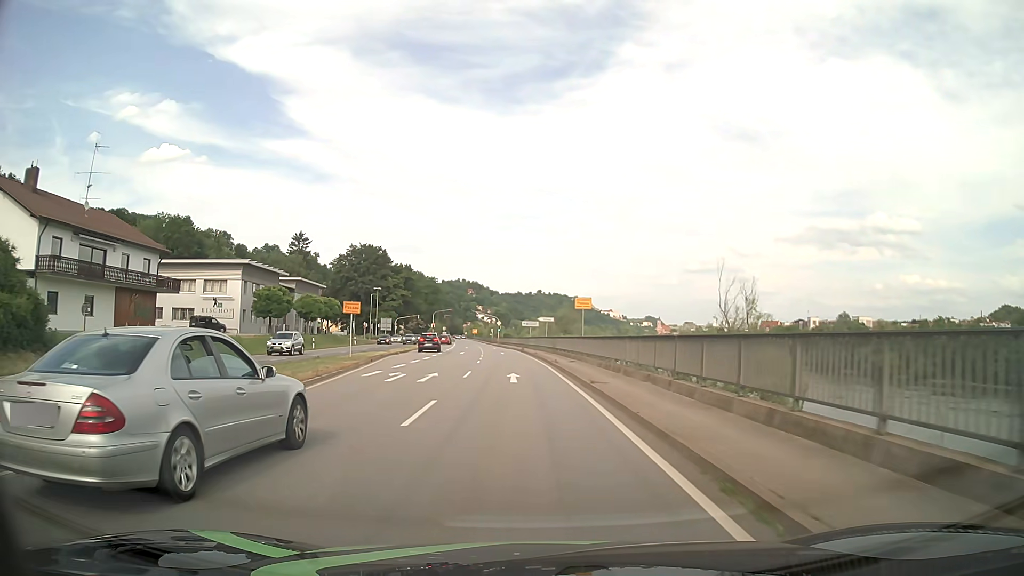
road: primary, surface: asphalt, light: Day
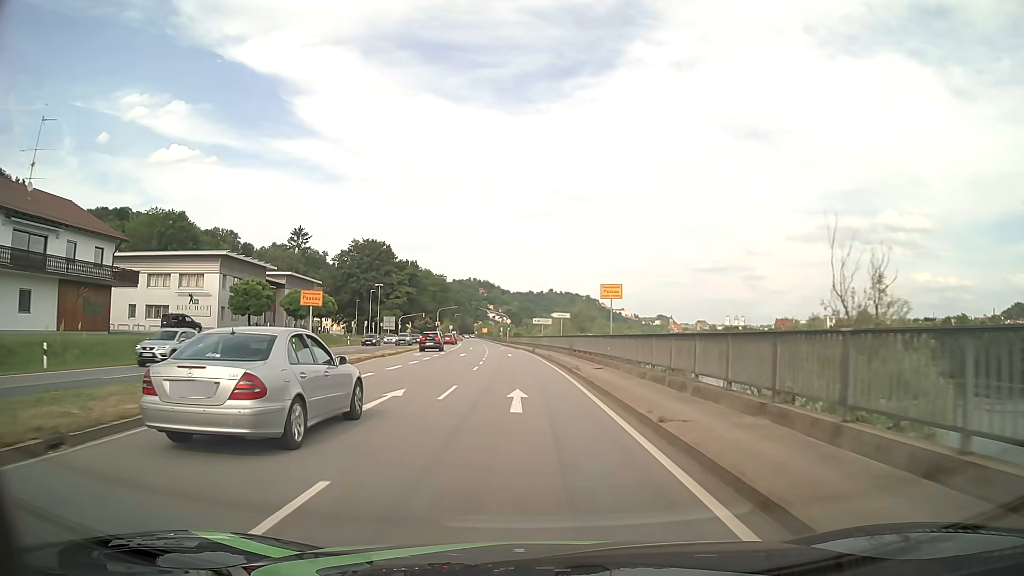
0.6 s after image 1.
(-0.1, +8.1) m; -1°
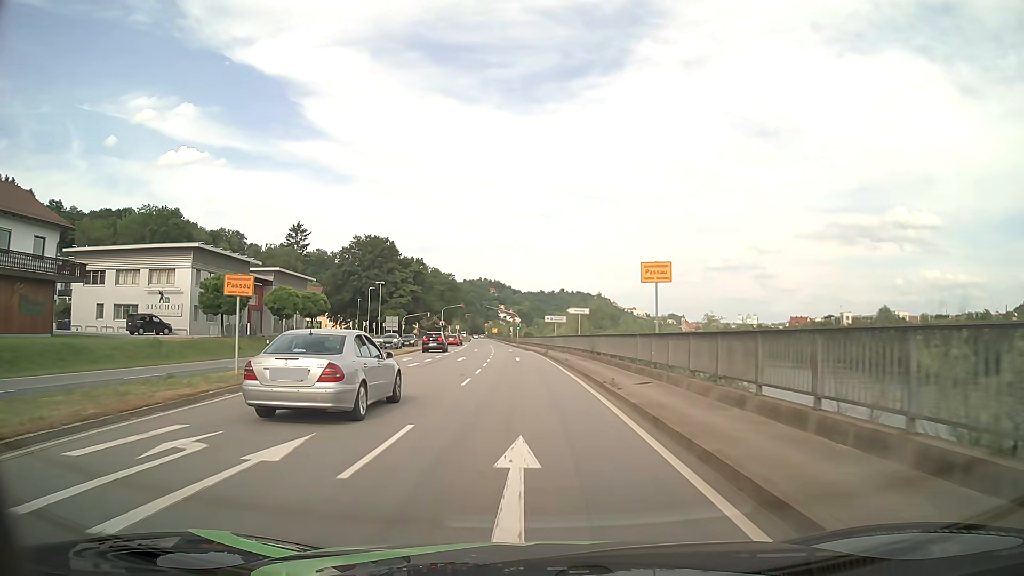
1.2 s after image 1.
(0.0, +7.9) m; -1°
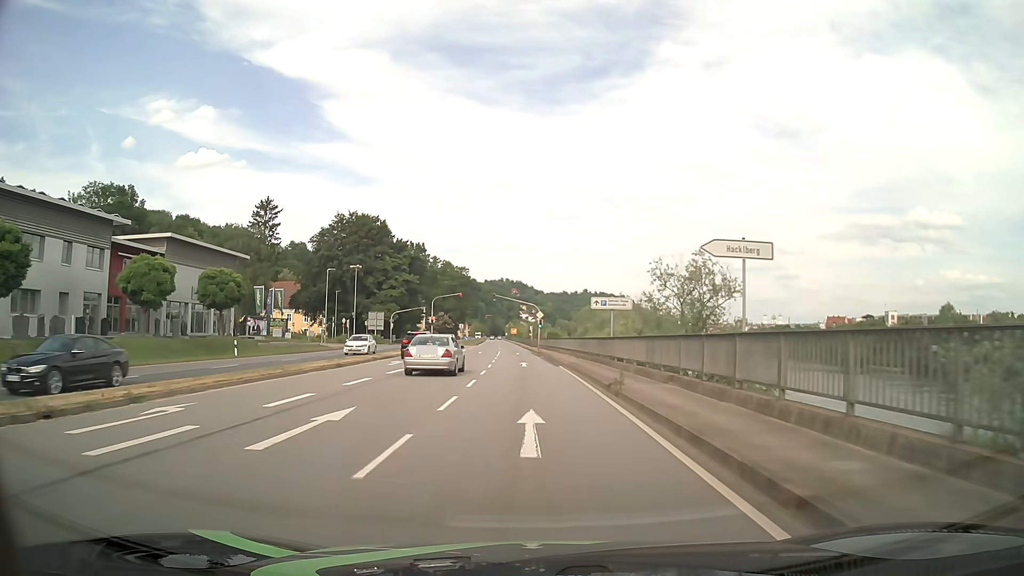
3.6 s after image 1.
(-0.6, +29.7) m; -2°
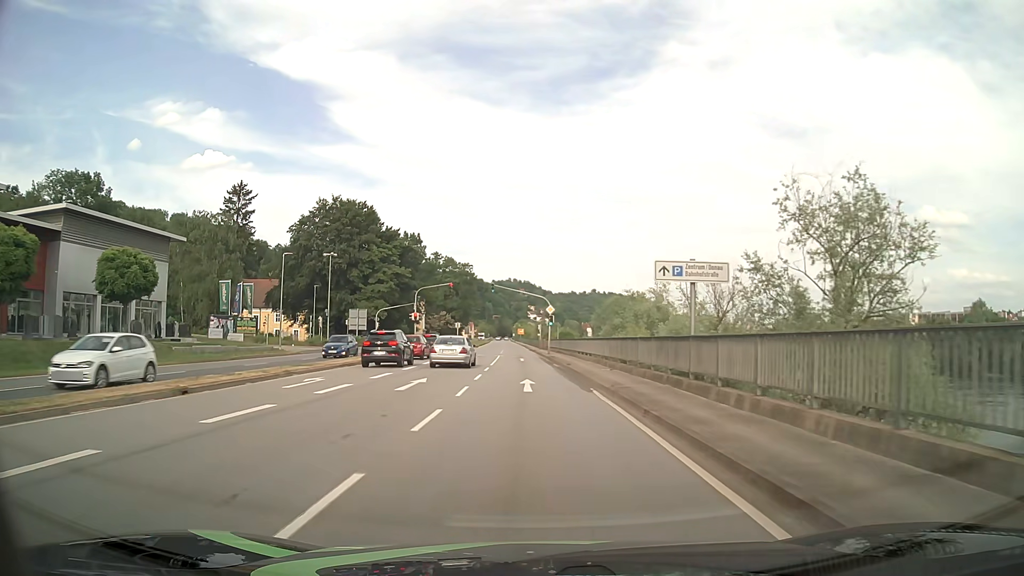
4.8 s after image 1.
(-0.1, +14.7) m; -1°
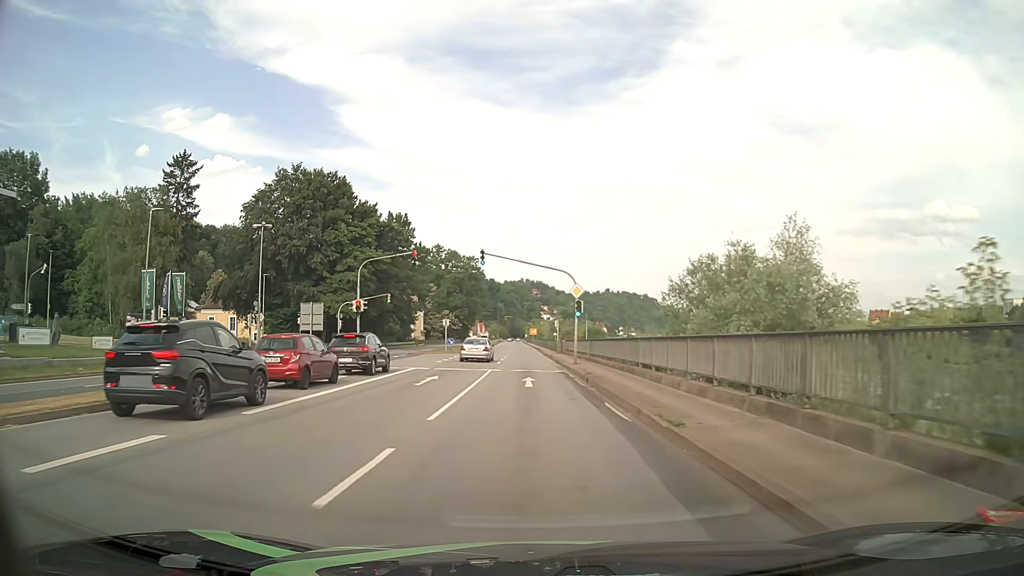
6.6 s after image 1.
(-0.3, +22.5) m; -1°
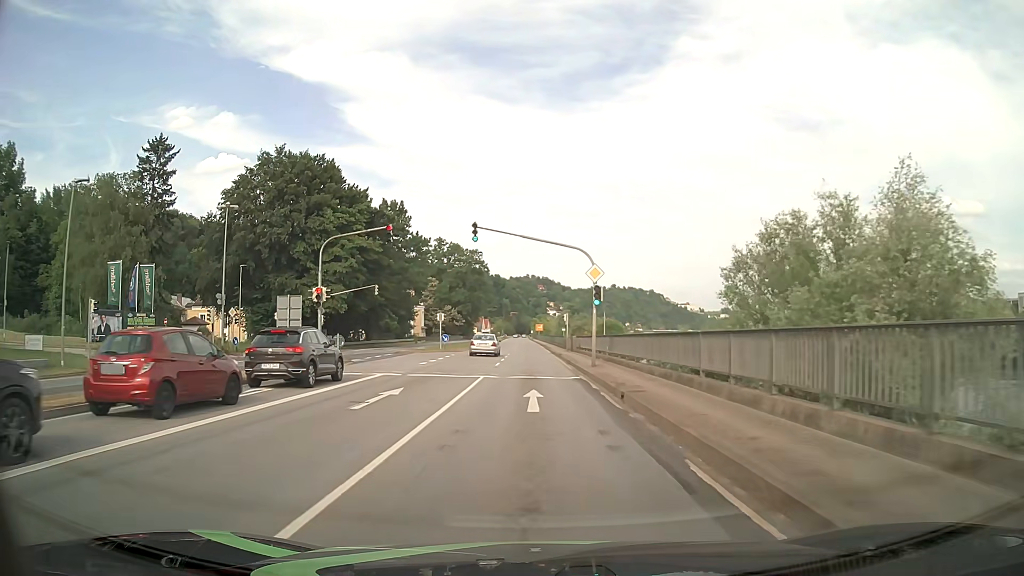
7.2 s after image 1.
(0.0, +7.6) m; 0°
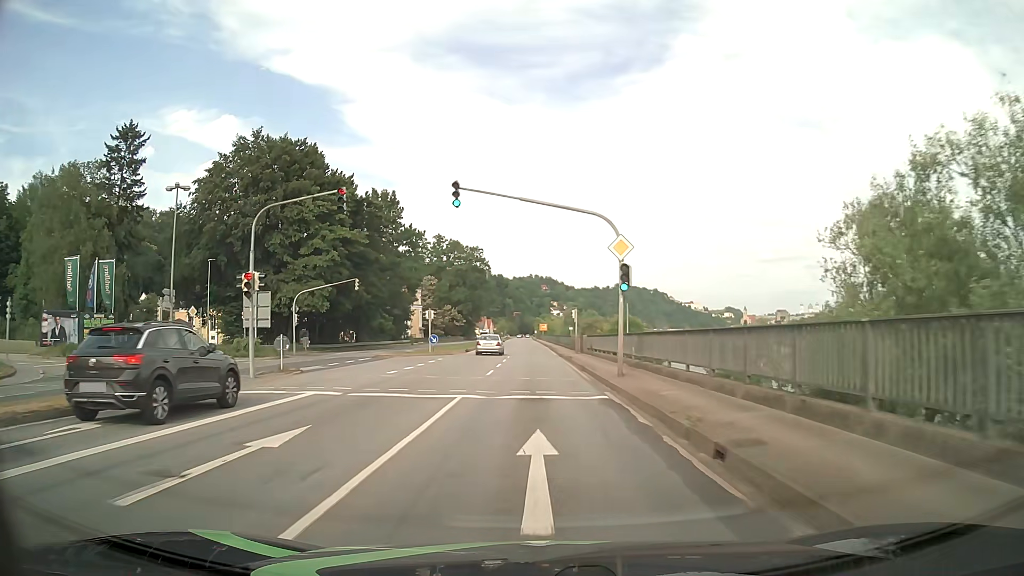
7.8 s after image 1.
(0.0, +7.6) m; 0°
(0, +10) (0, +20) (0, +30) (0, +40) (0, +50) (0, +60) (0, +70) (-1, +80) (-1, +90) (-1, +100) m
